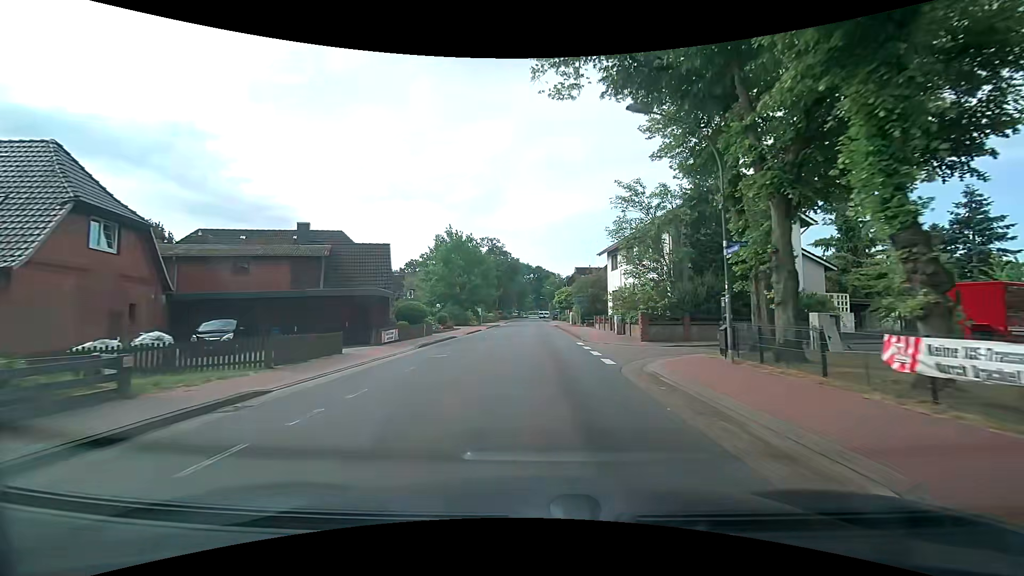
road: secondary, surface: asphalt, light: Day
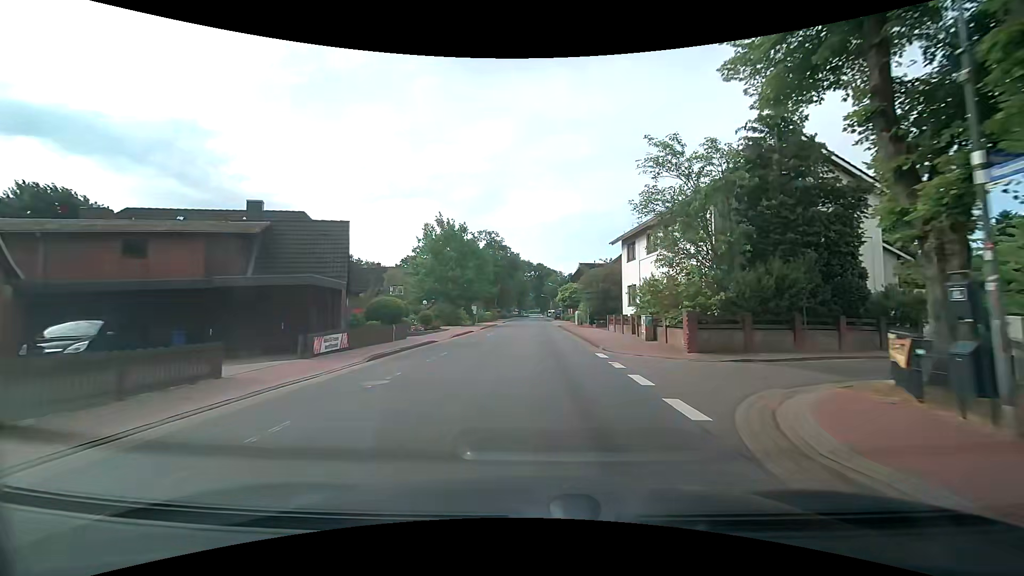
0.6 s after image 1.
(0.0, +7.0) m; 0°
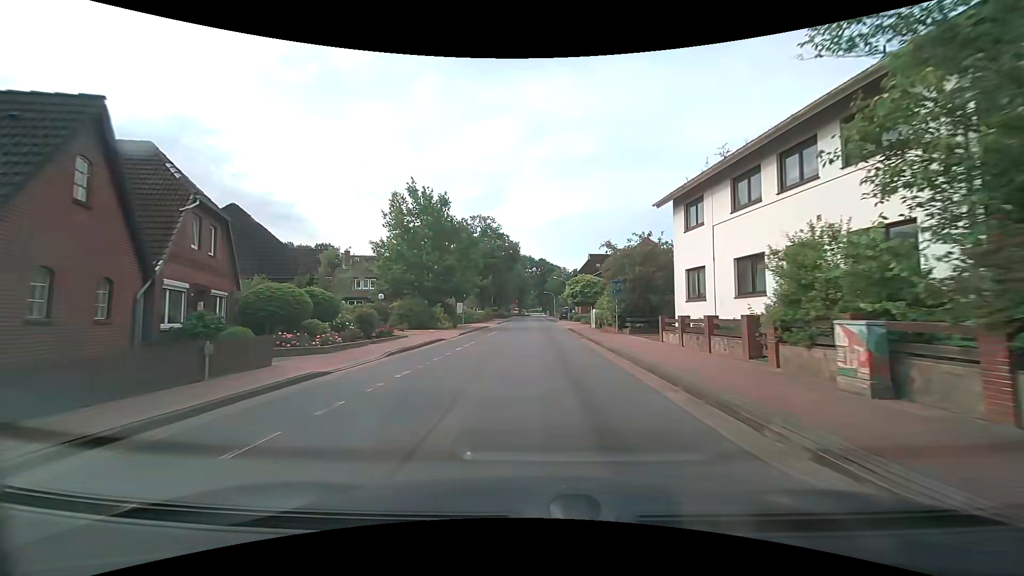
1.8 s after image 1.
(0.0, +13.9) m; 0°
(0, +10) (0, +20) (0, +30) (0, +40) (0, +50) (0, +60) (0, +70) (0, +80) (0, +90) (0, +100) m
